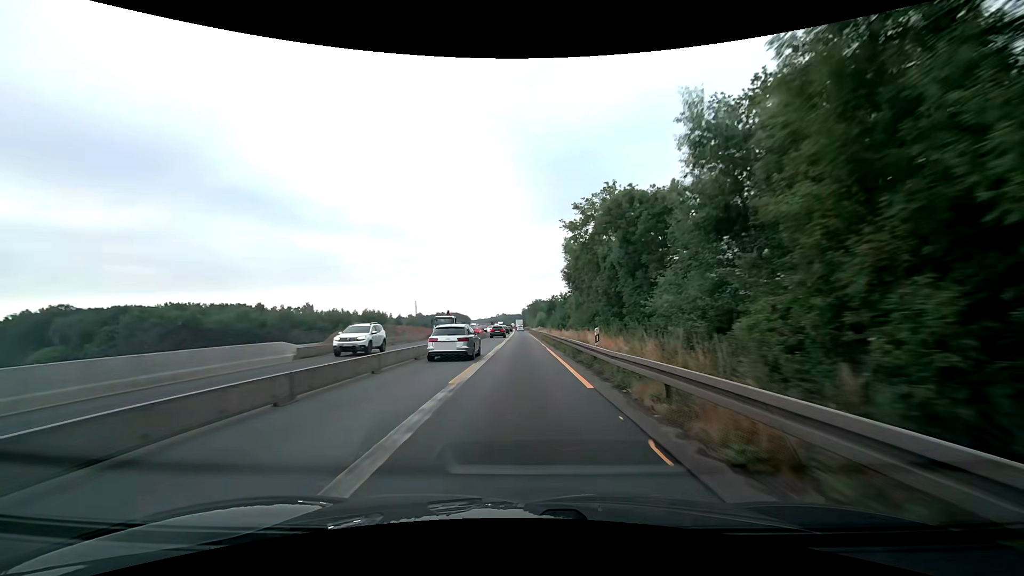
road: motorway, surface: asphalt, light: Day
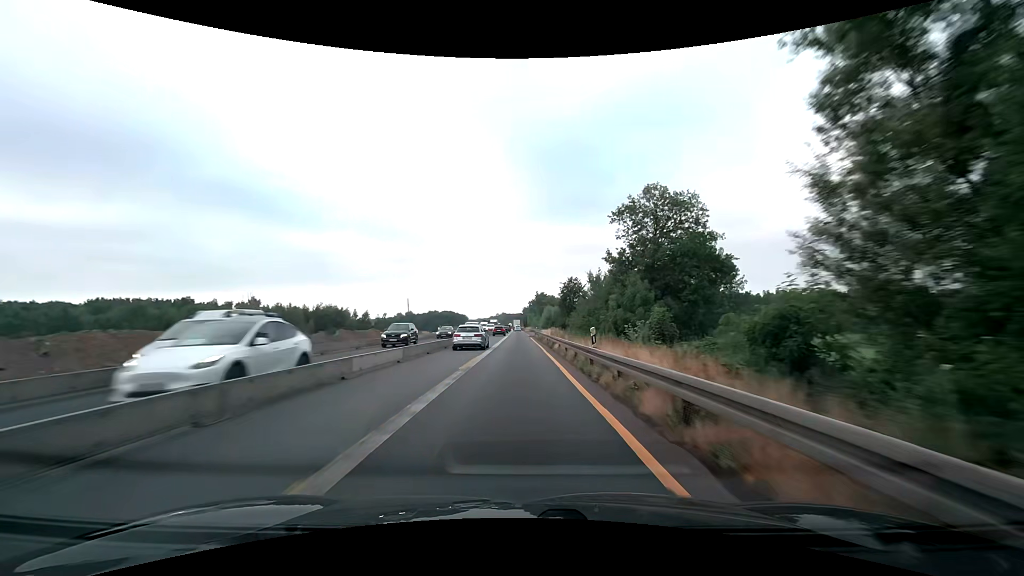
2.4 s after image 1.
(0.0, +50.0) m; 0°
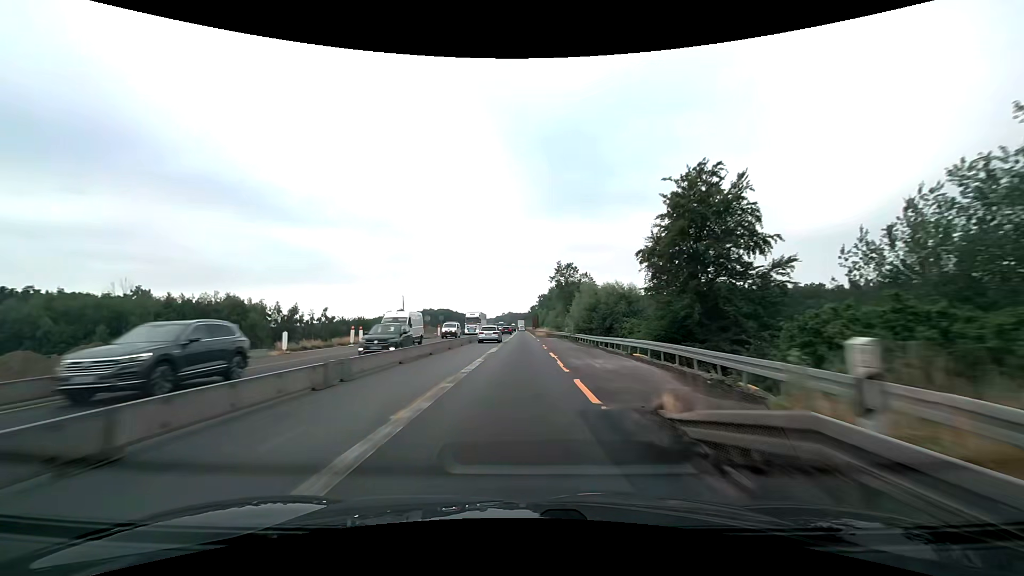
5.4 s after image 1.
(-0.4, +62.4) m; -1°
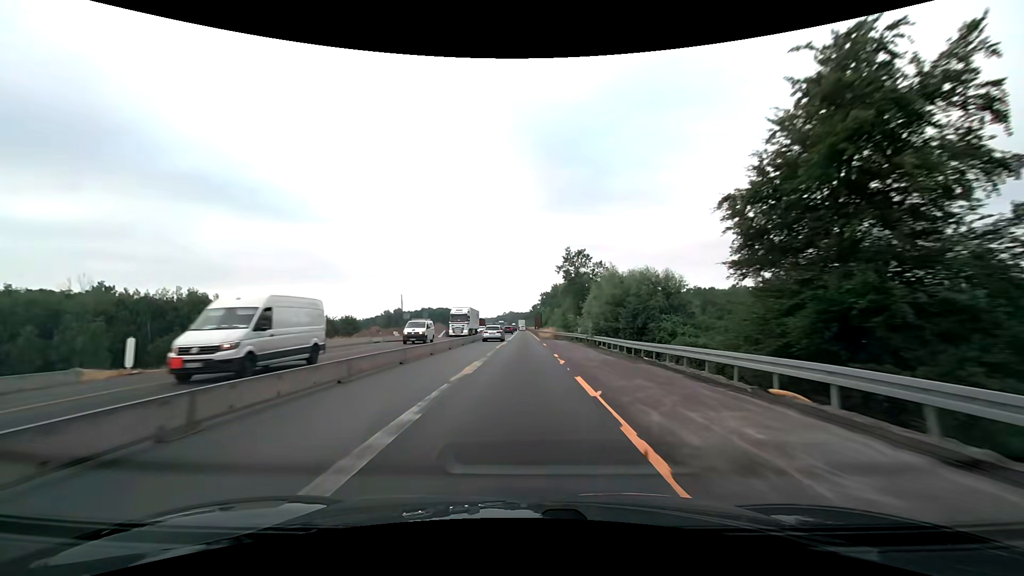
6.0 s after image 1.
(-0.1, +12.5) m; 0°
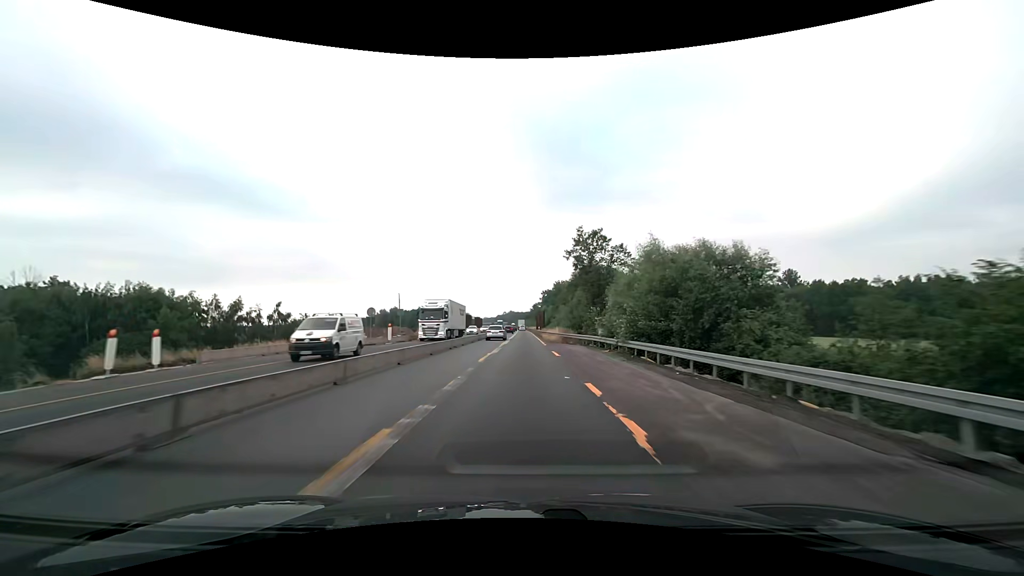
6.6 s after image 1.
(0.0, +12.5) m; 0°
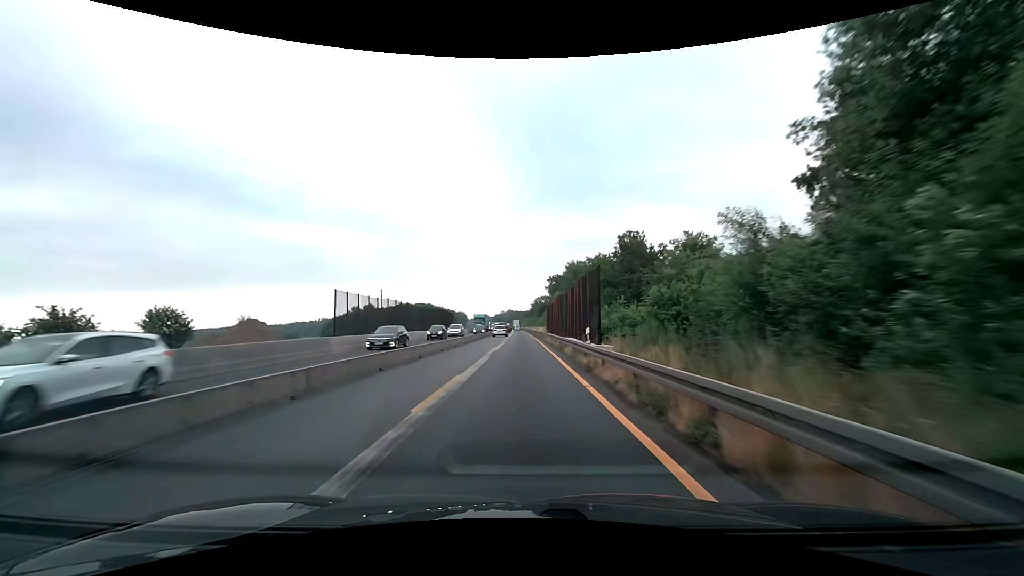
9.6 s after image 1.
(+0.1, +62.4) m; 0°
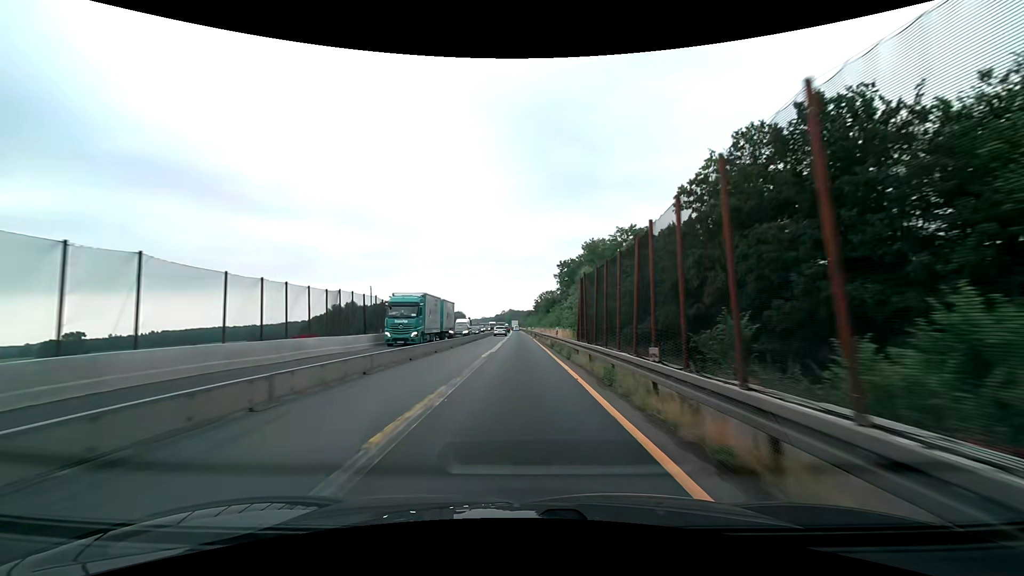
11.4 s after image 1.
(-0.1, +37.5) m; 0°
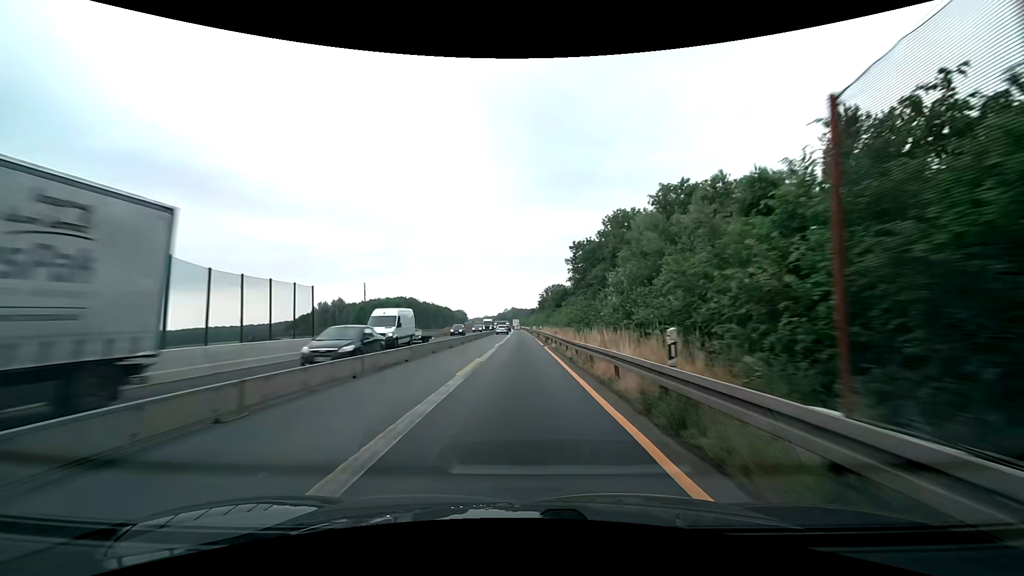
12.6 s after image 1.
(-0.1, +25.0) m; 0°
(0, +10) (0, +20) (0, +30) (0, +40) (0, +50) (0, +60) (-1, +70) (-1, +80) (-1, +90) (-1, +100) m
